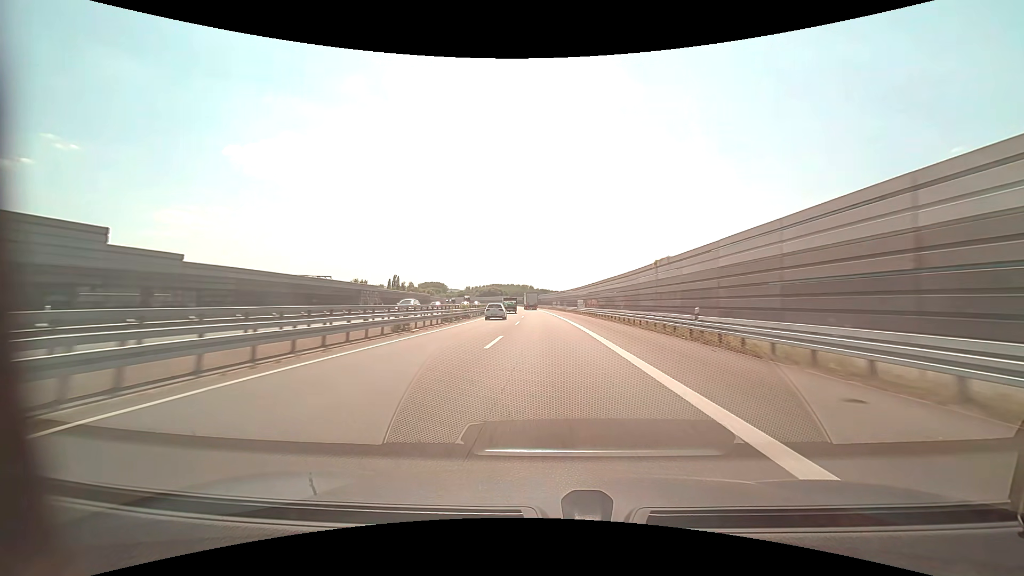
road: motorway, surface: asphalt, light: Day
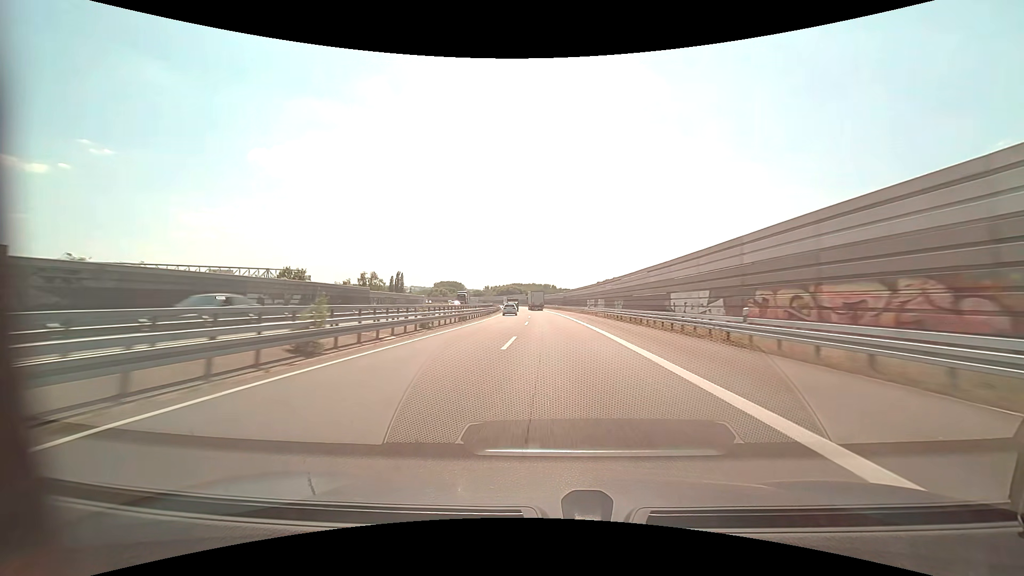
(-1.1, +54.7) m; -3°
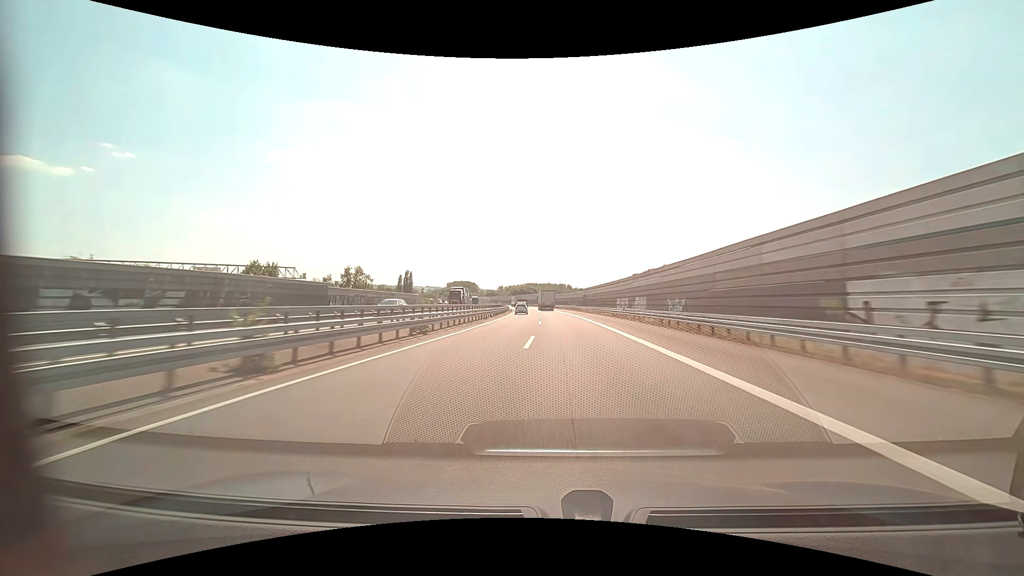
(-0.2, +17.8) m; -2°
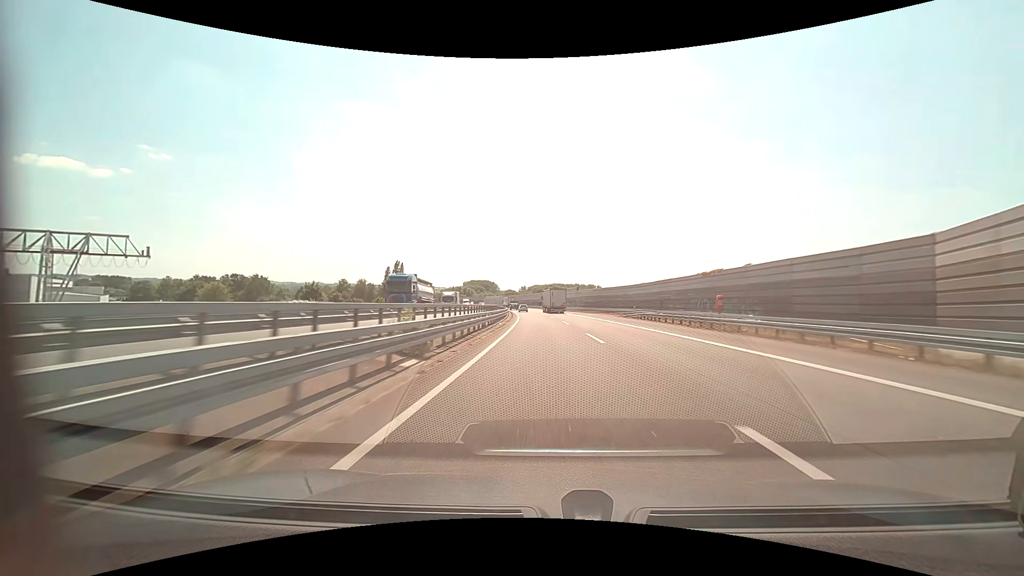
(-4.0, +88.1) m; -3°
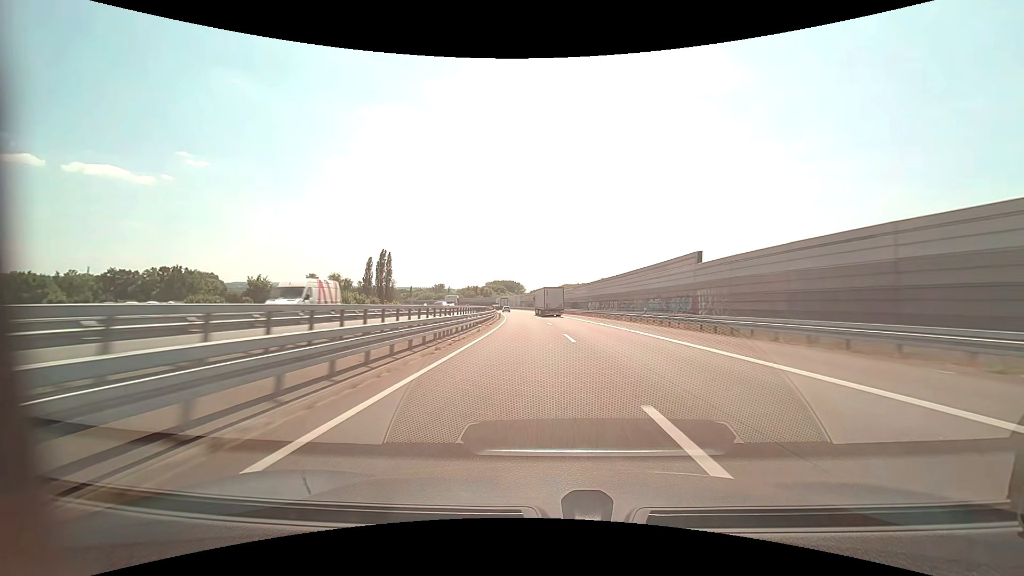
(-1.3, +71.8) m; -3°
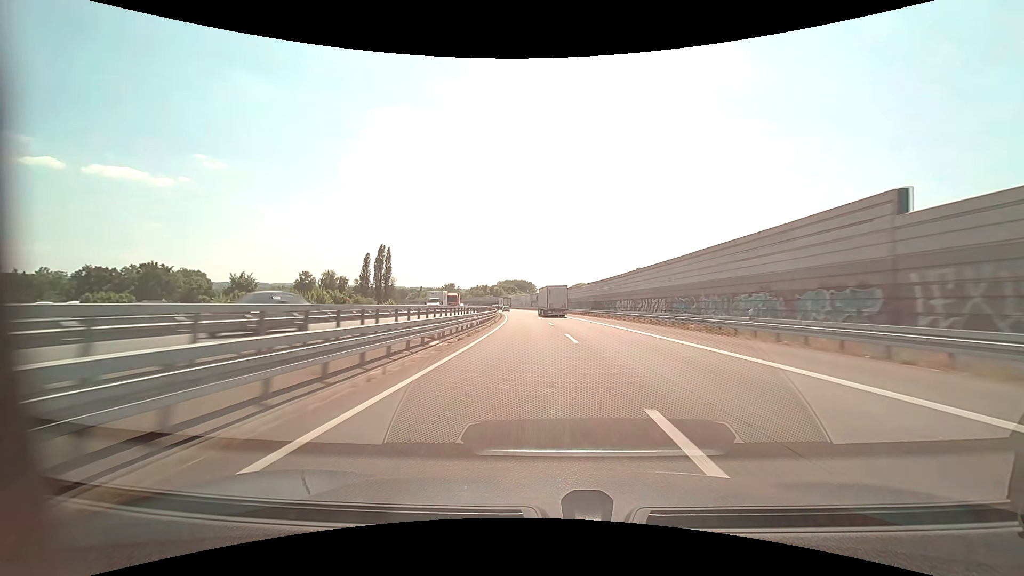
(-0.2, +18.5) m; -1°
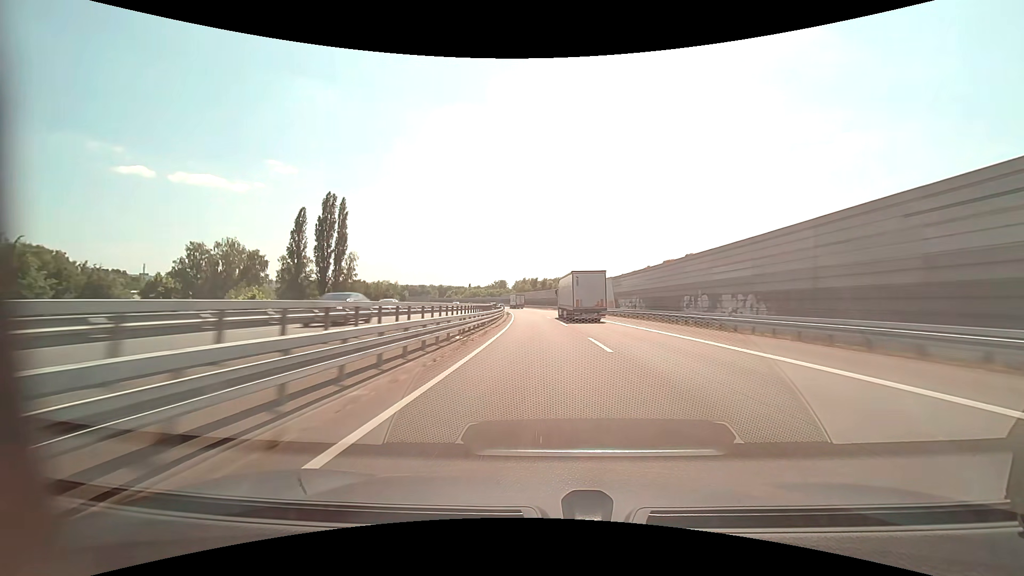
(-5.9, +95.4) m; -7°
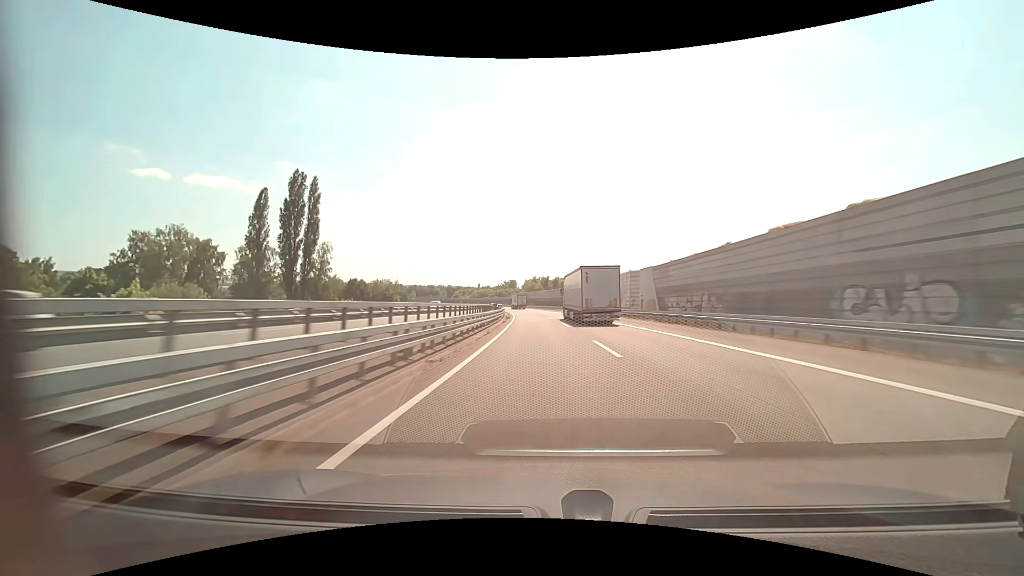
(-0.2, +19.5) m; -1°
(0, +10) (0, +20) (-1, +30) (-1, +40) (-1, +50) (-2, +60) (-3, +70) (-4, +80) (-5, +90) (-6, +100) m
